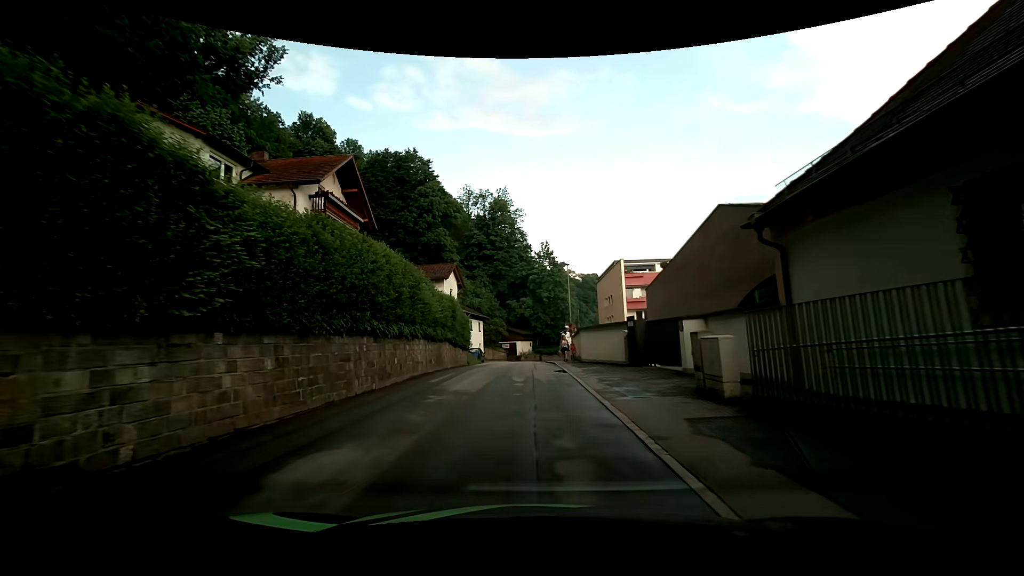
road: residential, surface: asphalt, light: Day
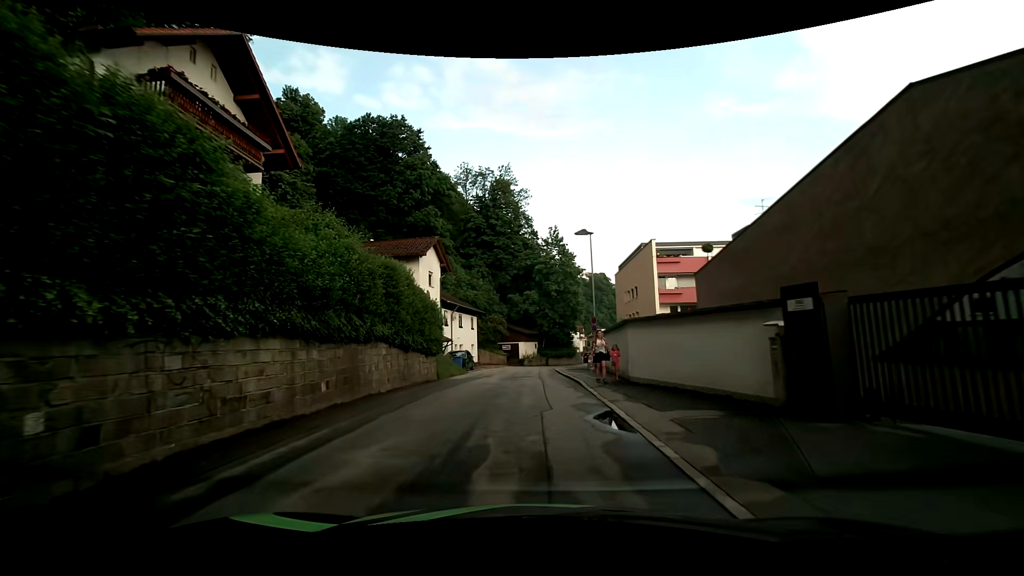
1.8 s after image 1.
(-0.1, +12.5) m; -1°
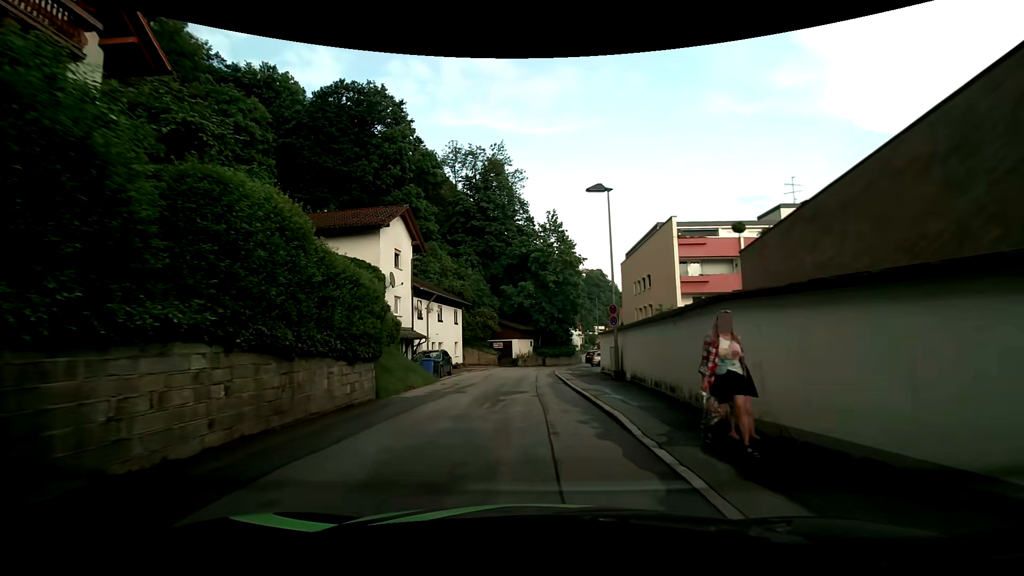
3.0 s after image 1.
(0.0, +8.1) m; 0°
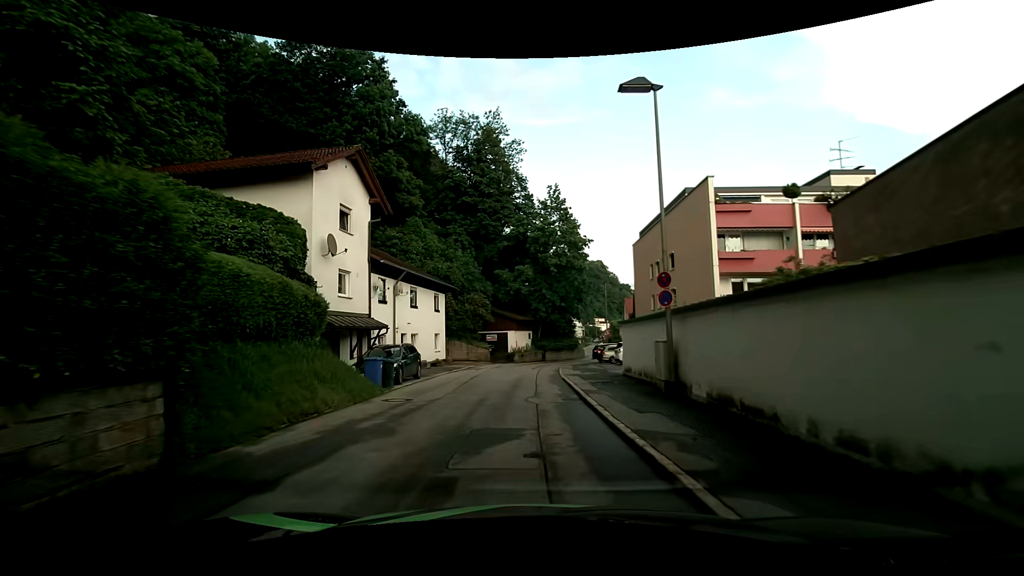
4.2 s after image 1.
(0.0, +8.0) m; 0°
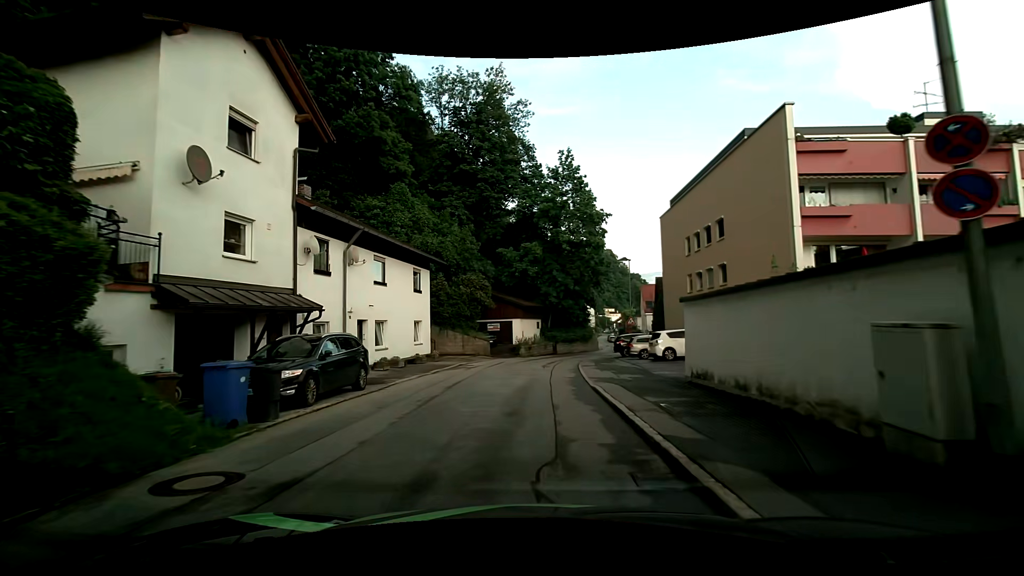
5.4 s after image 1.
(-0.1, +8.2) m; -1°
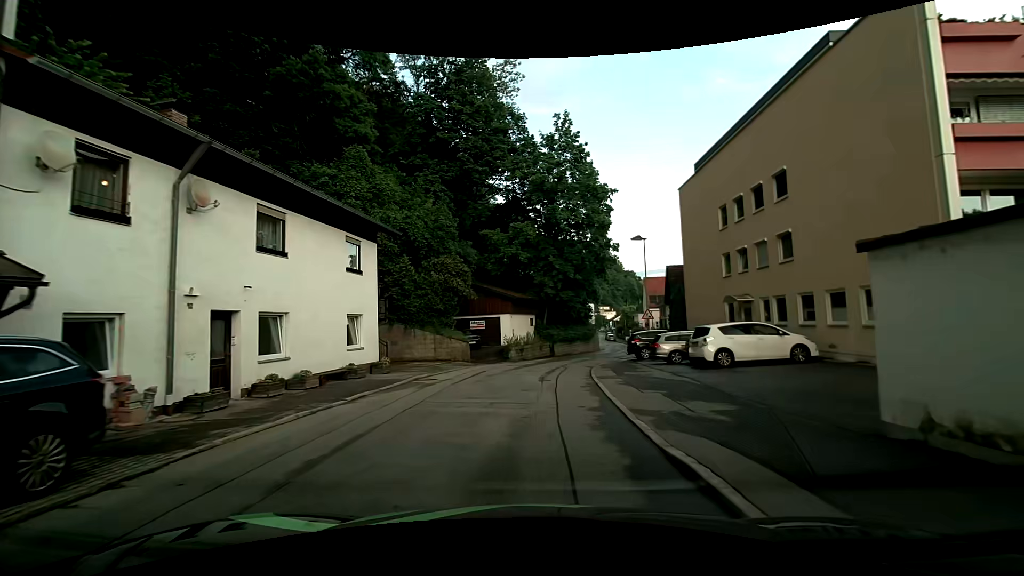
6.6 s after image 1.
(+0.2, +8.4) m; +1°
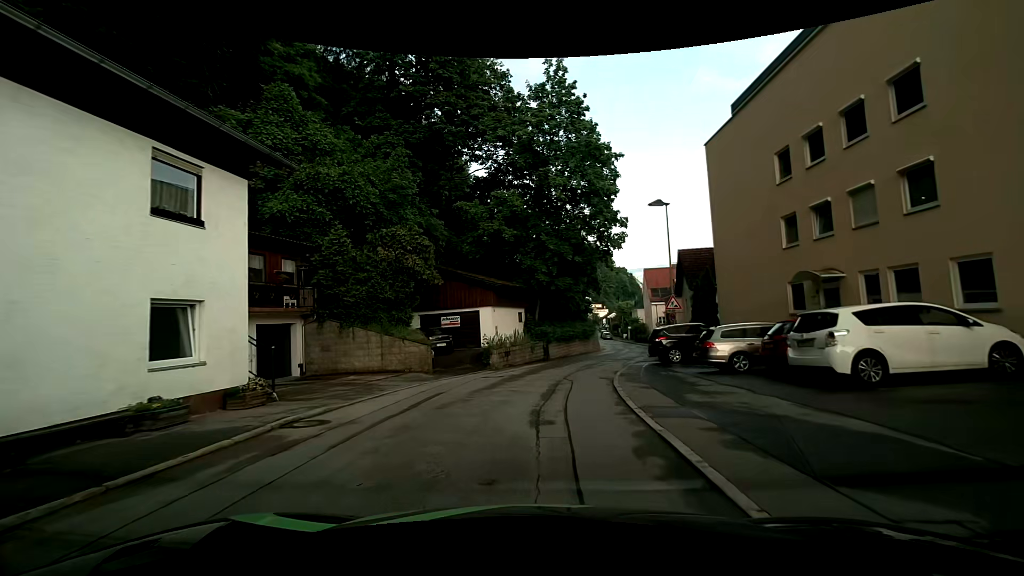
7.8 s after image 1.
(+0.2, +8.4) m; +3°
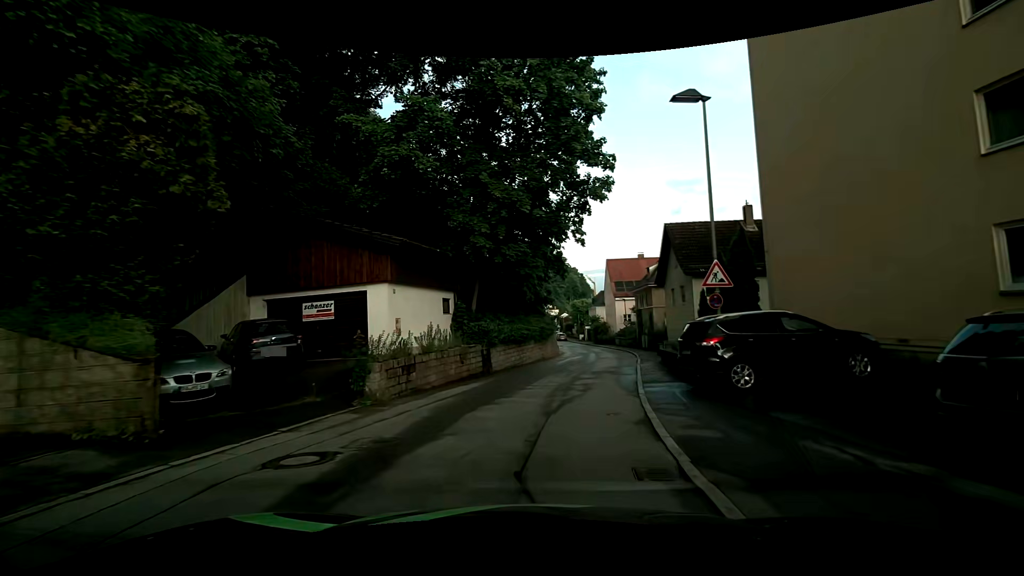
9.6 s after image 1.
(+0.2, +12.2) m; +4°
